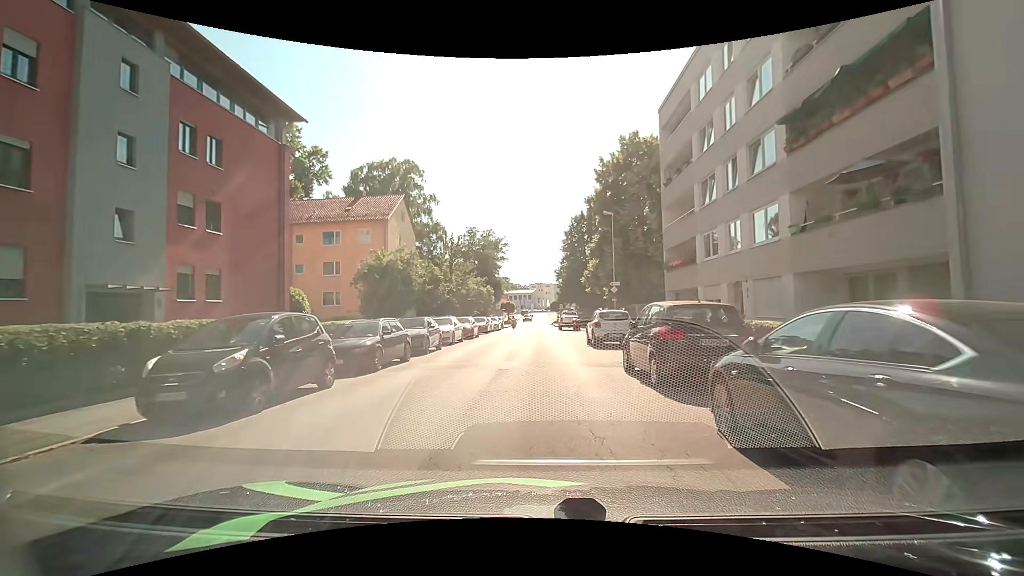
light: Day
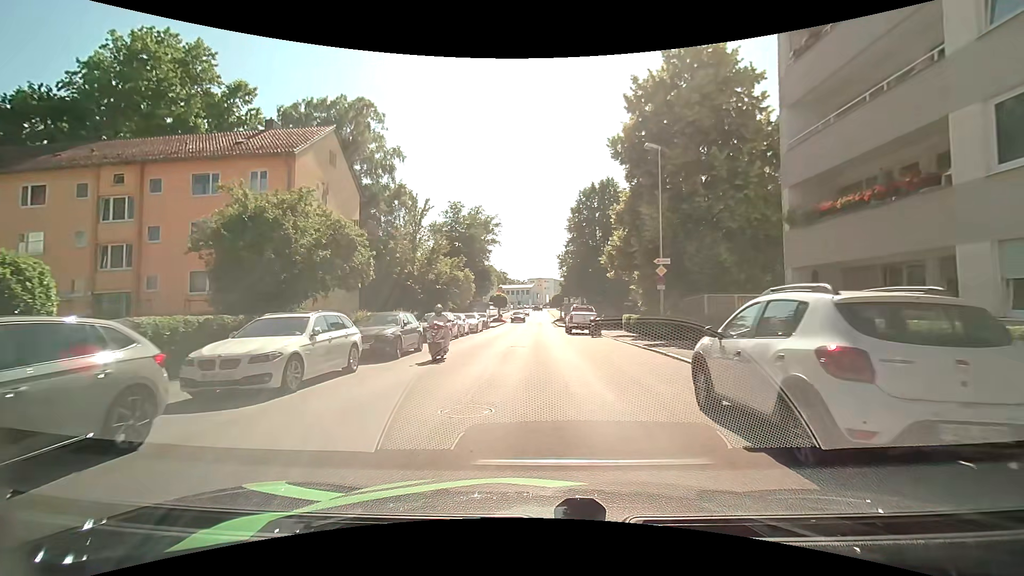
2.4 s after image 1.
(+0.3, +16.7) m; +1°
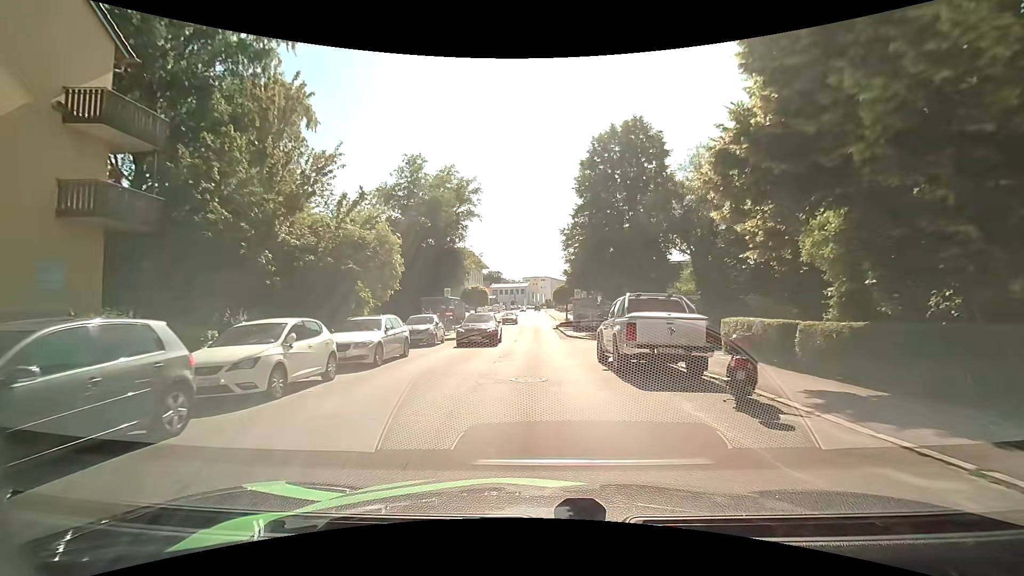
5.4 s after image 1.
(0.0, +21.4) m; 0°
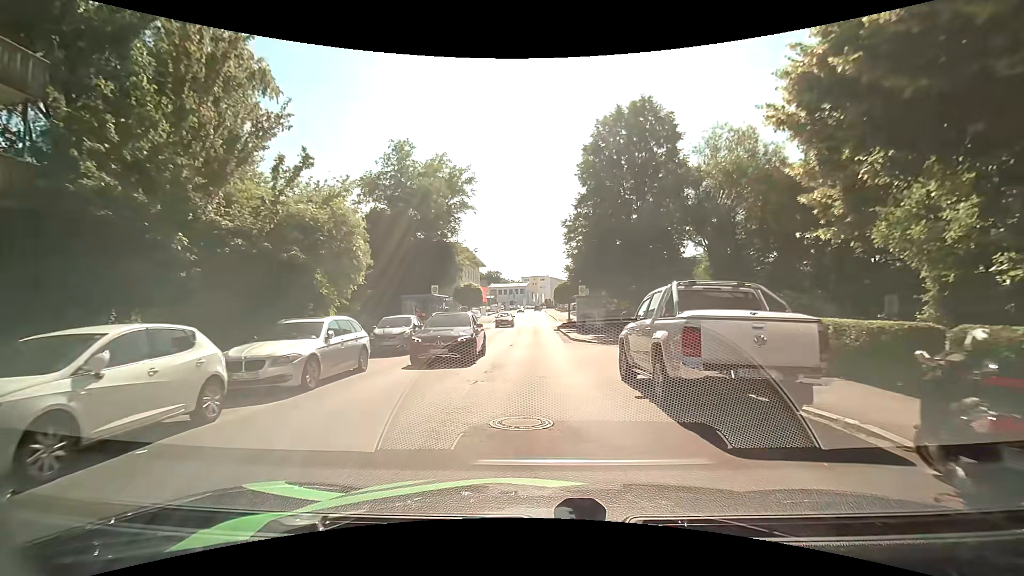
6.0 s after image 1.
(0.0, +4.2) m; 0°
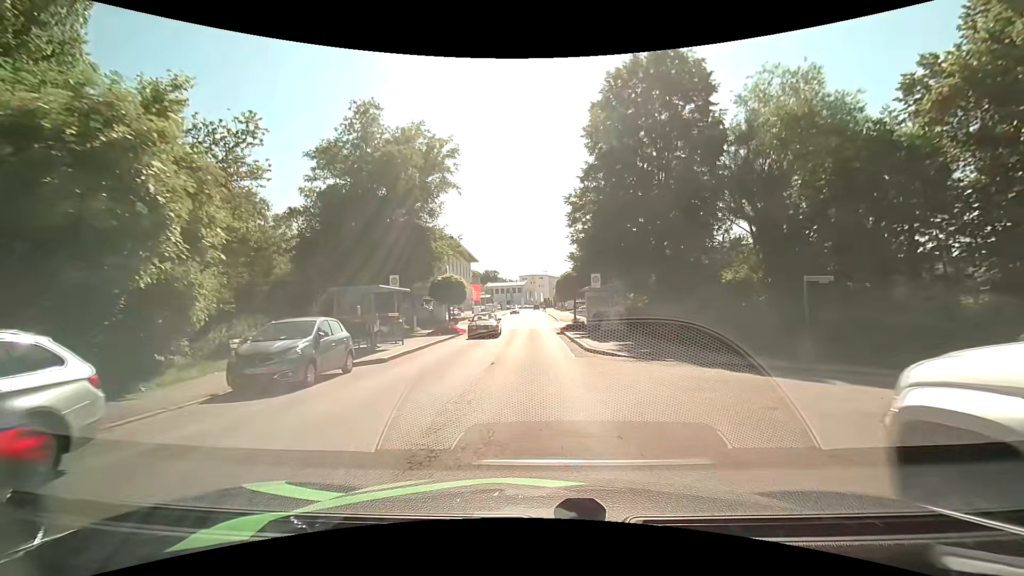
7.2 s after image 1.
(0.0, +8.5) m; +1°
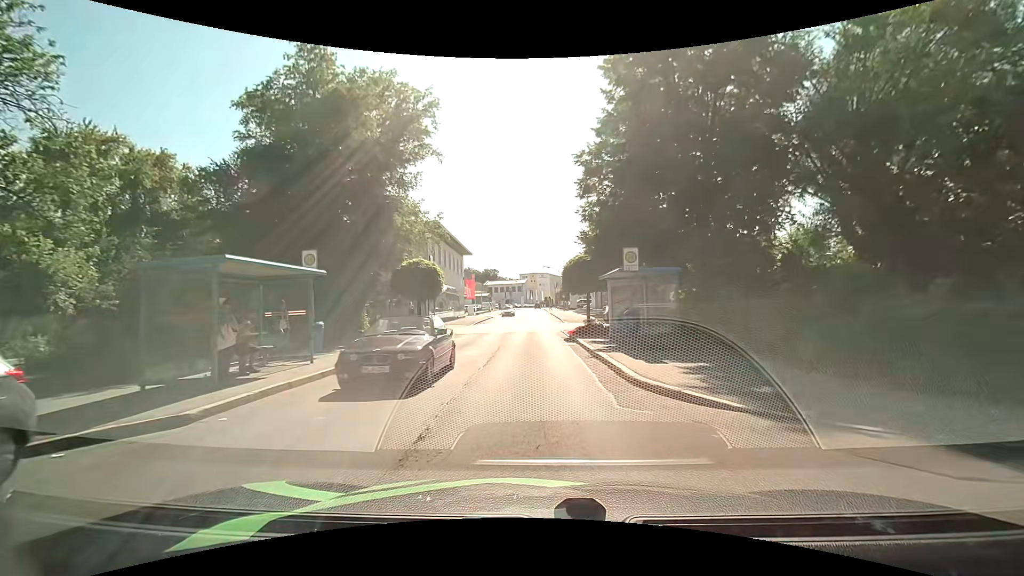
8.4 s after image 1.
(-0.2, +8.6) m; -1°
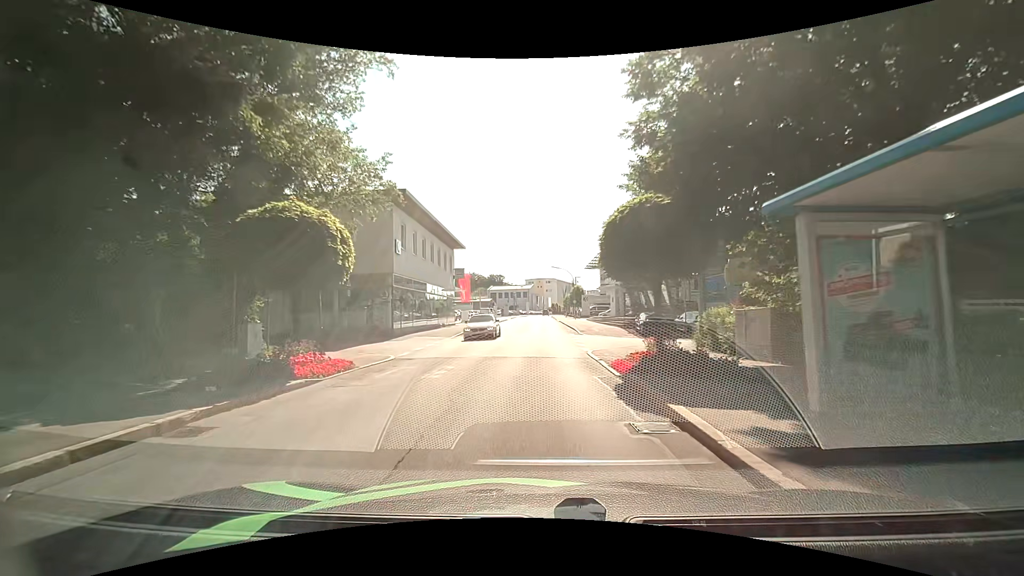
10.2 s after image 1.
(0.0, +13.2) m; -1°
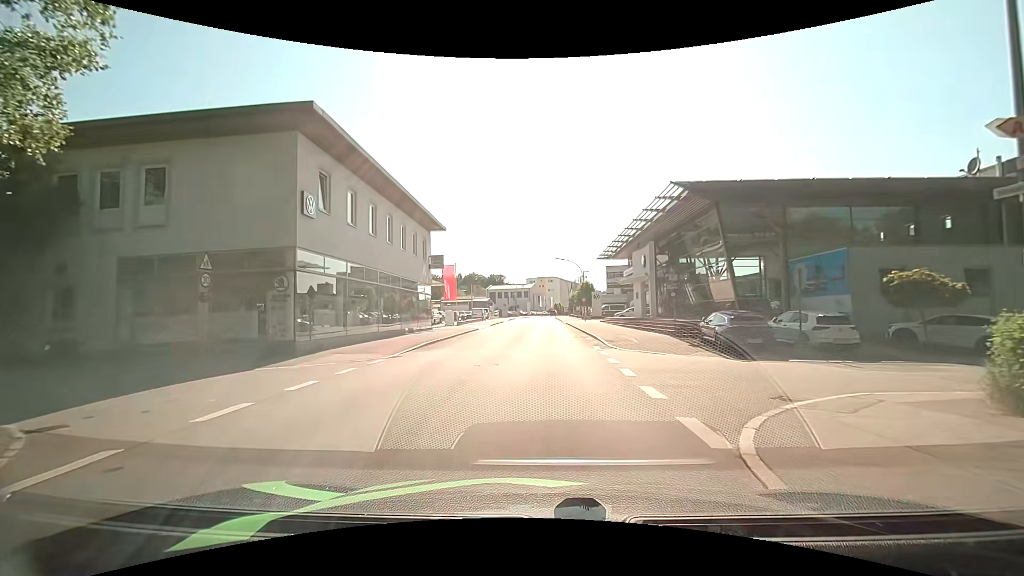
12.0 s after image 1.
(+0.1, +13.5) m; 0°
(0, +10) (0, +20) (0, +30) (+1, +40) (+1, +50) (+1, +60) (+1, +70) (+1, +80) (+1, +90) (+1, +100) m
